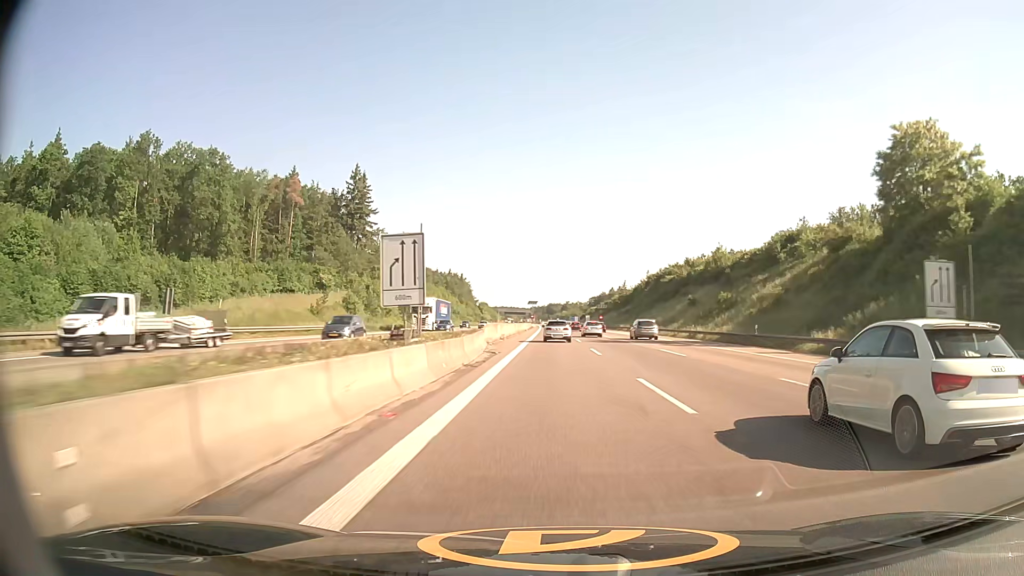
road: motorway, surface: asphalt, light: Day
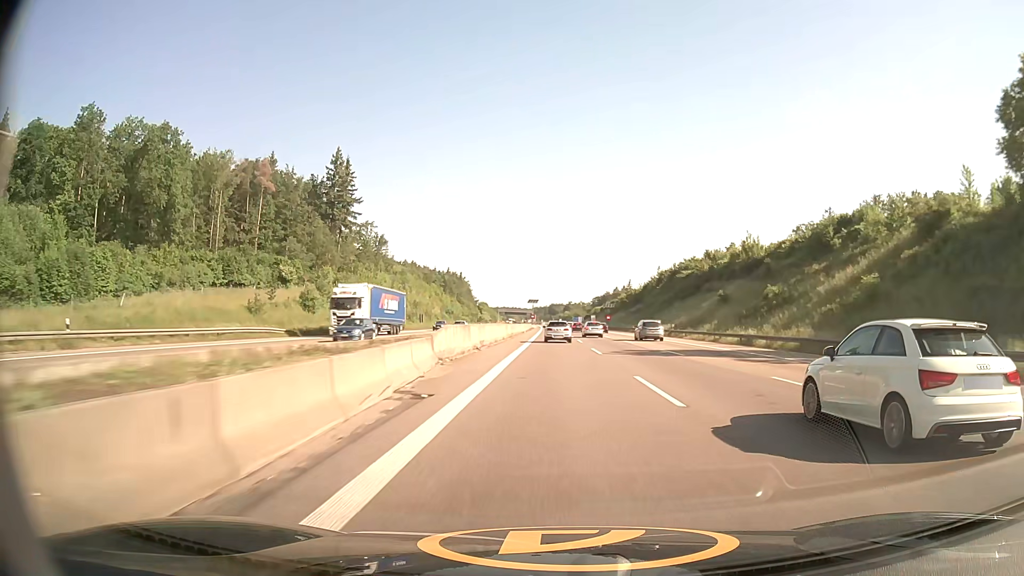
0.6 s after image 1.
(0.0, +17.1) m; 0°
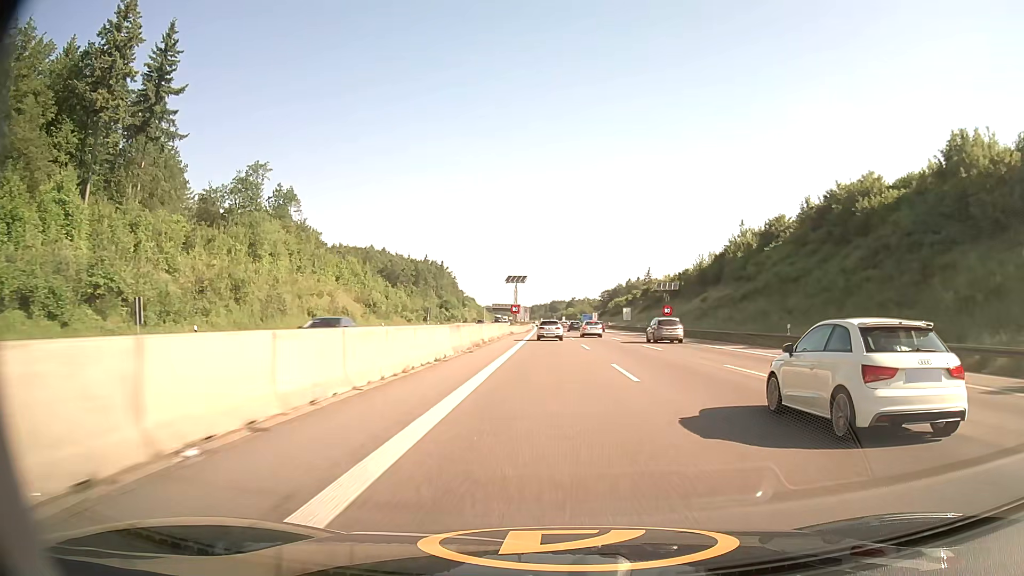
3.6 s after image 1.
(+0.2, +85.3) m; 0°
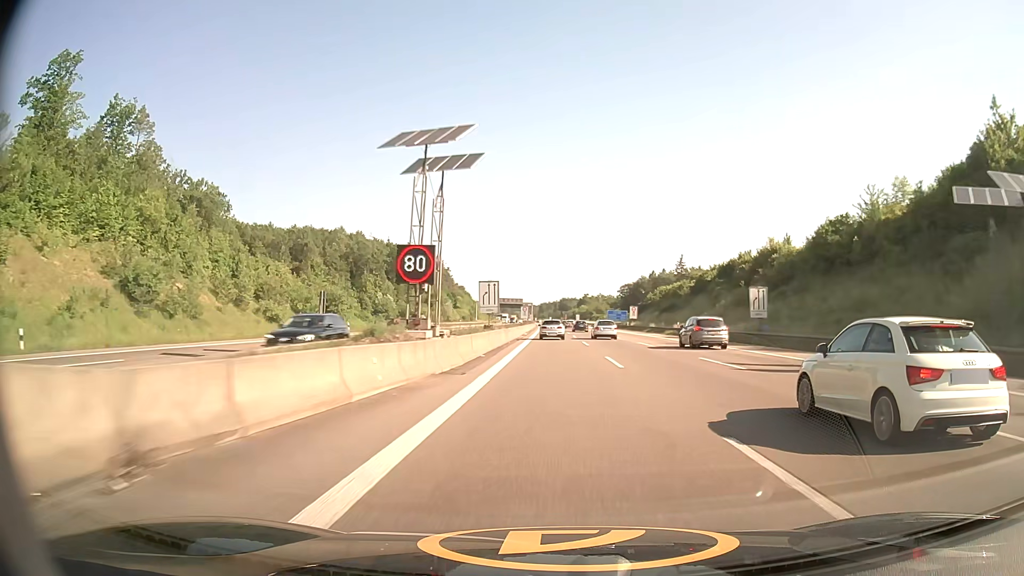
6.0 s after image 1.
(-0.5, +66.9) m; -1°
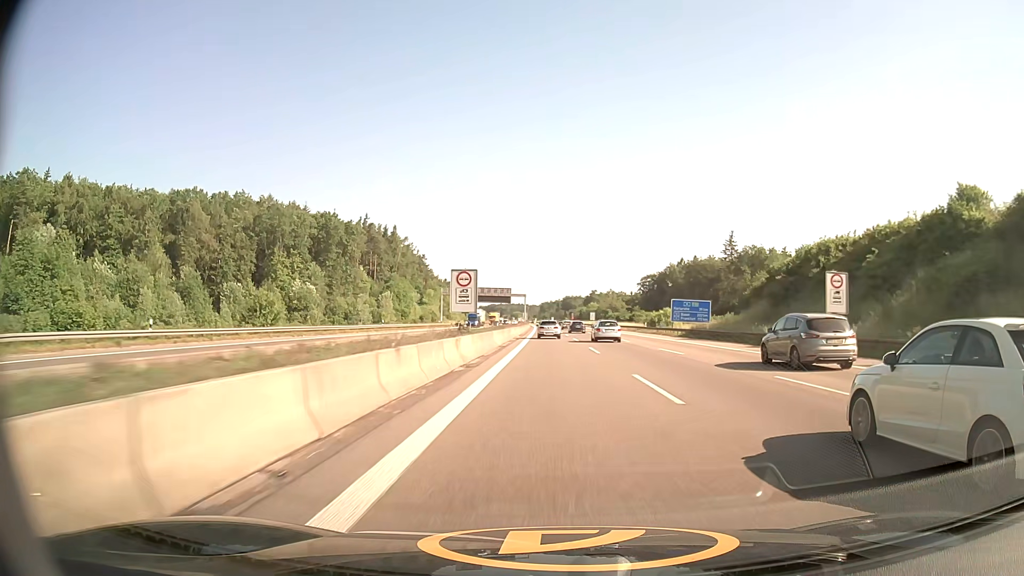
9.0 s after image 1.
(-0.2, +80.2) m; 0°
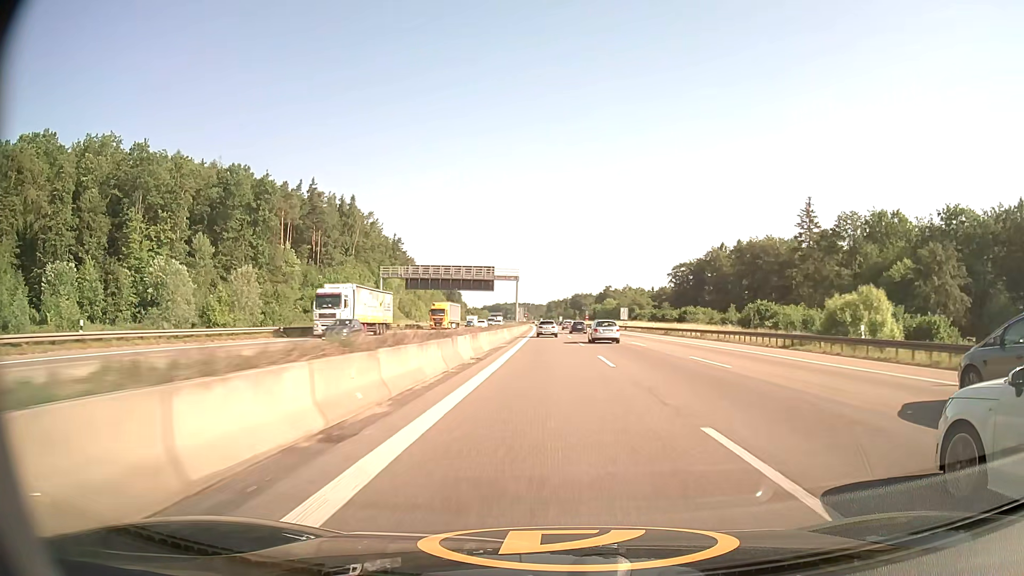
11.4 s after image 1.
(-0.3, +62.5) m; -1°
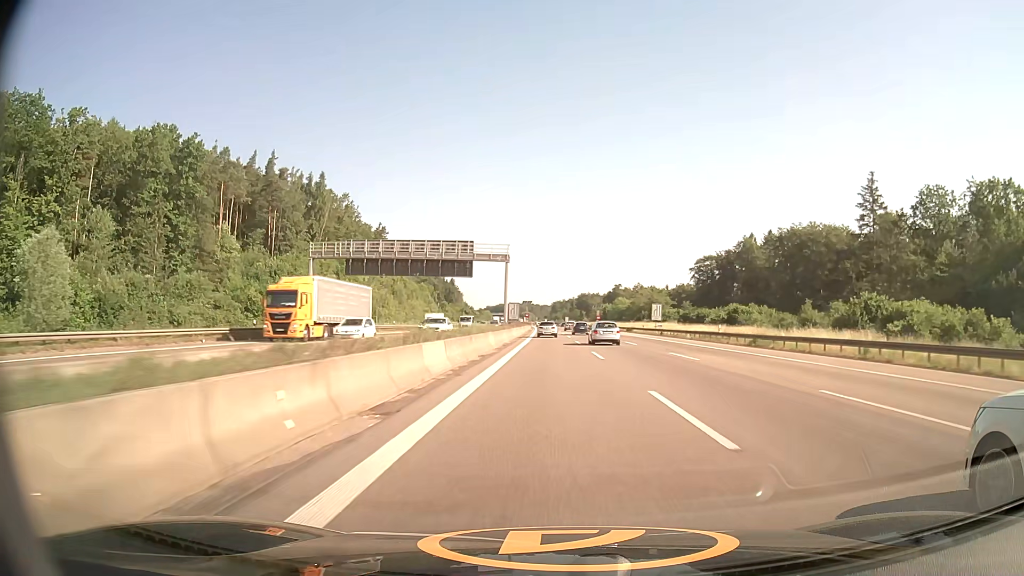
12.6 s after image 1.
(-0.1, +31.0) m; 0°
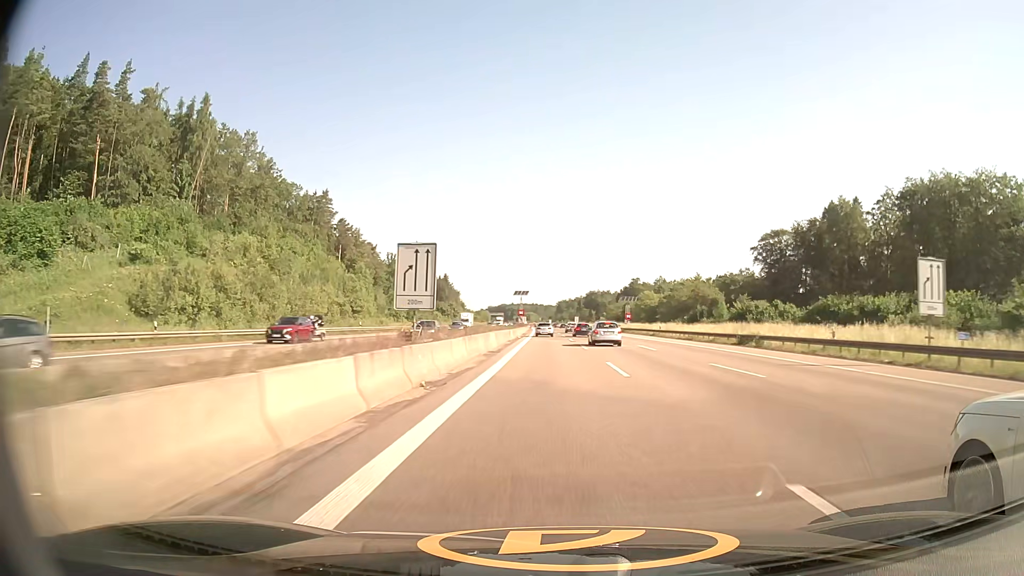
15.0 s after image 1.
(-0.3, +62.0) m; -1°
(0, +10) (0, +20) (0, +30) (0, +40) (0, +50) (0, +60) (0, +70) (0, +80) (-1, +90) (-1, +100) m
